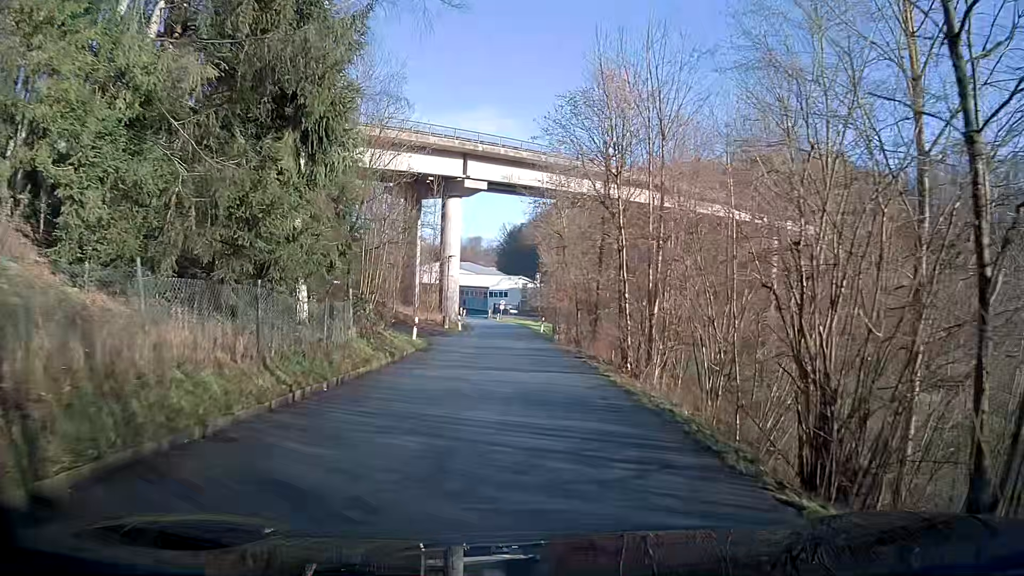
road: residential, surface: asphalt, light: Day
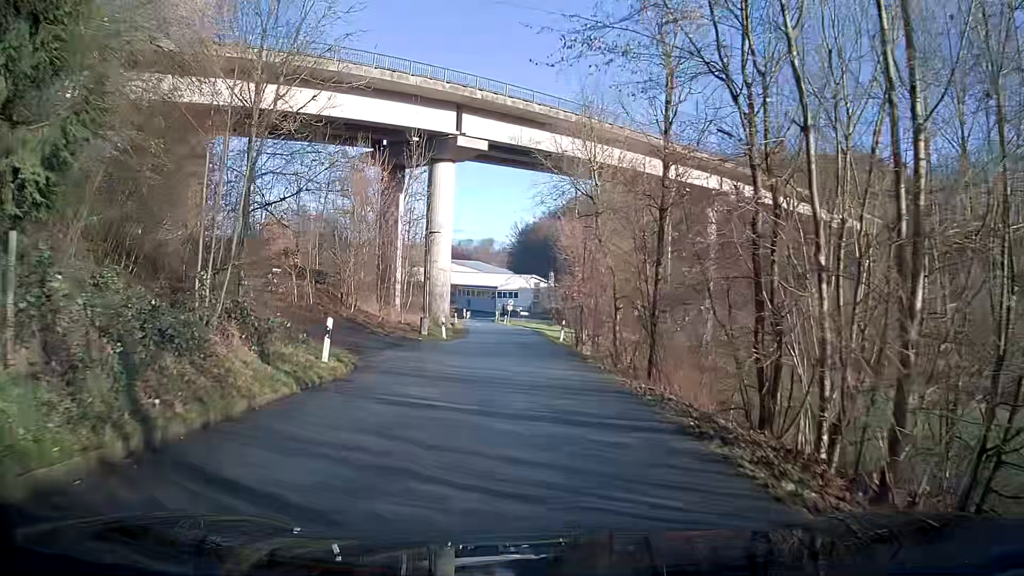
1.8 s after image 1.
(-0.1, +14.0) m; -1°
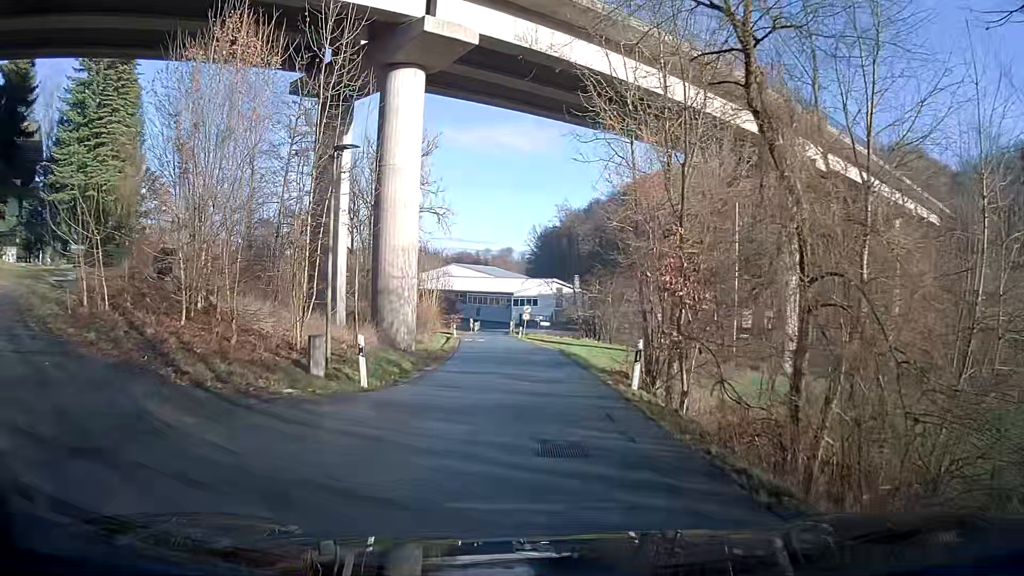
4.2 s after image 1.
(0.0, +18.5) m; 0°
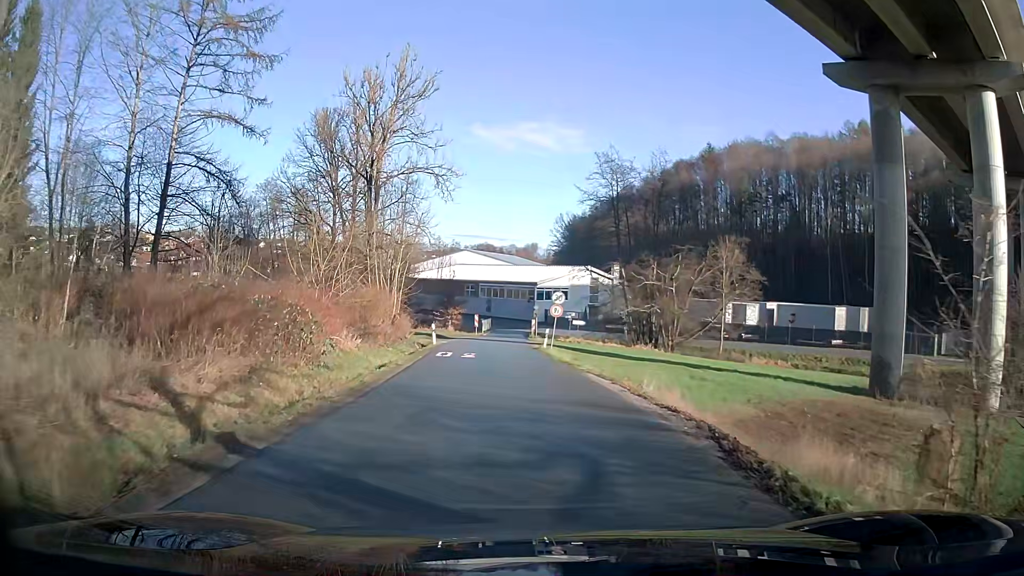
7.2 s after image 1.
(-0.7, +23.5) m; -3°
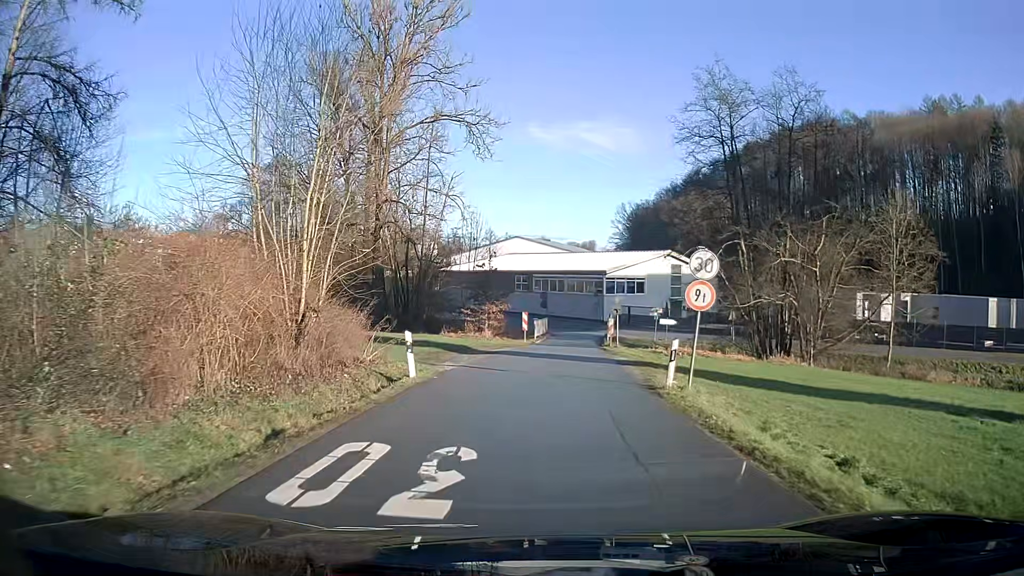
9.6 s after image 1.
(-0.9, +18.9) m; -5°
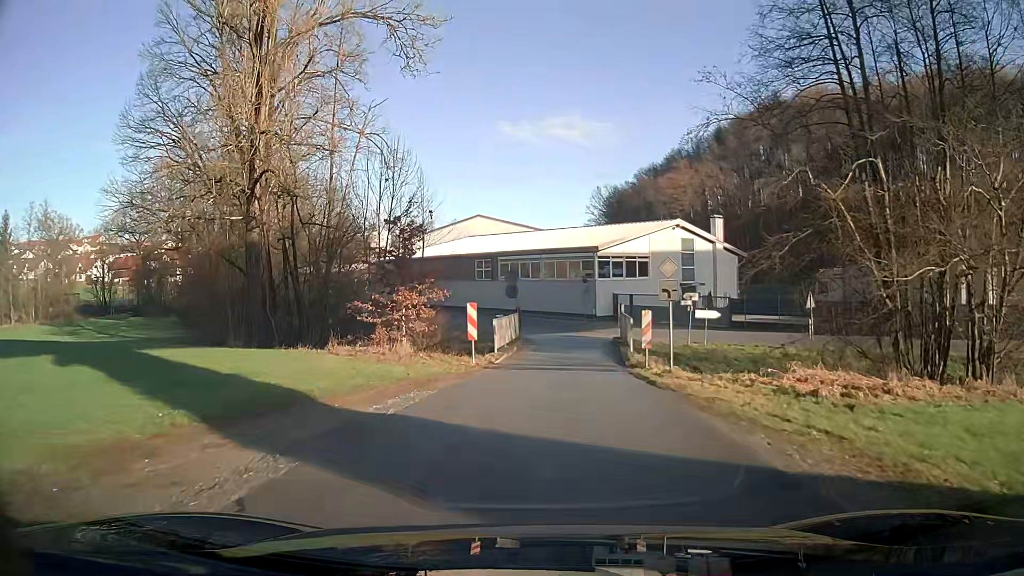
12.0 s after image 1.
(+0.4, +18.6) m; +2°
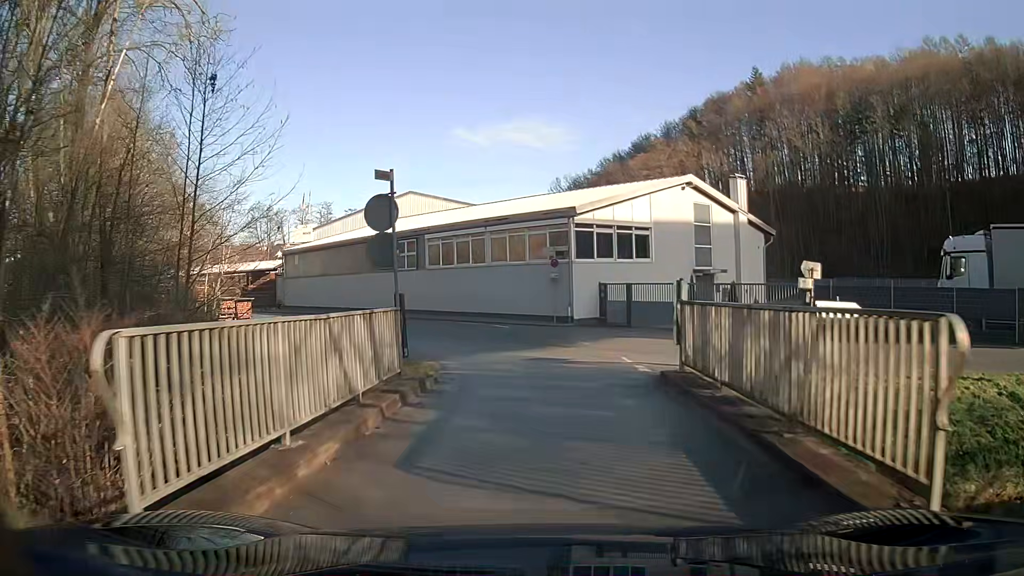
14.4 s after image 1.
(+0.6, +18.2) m; +3°
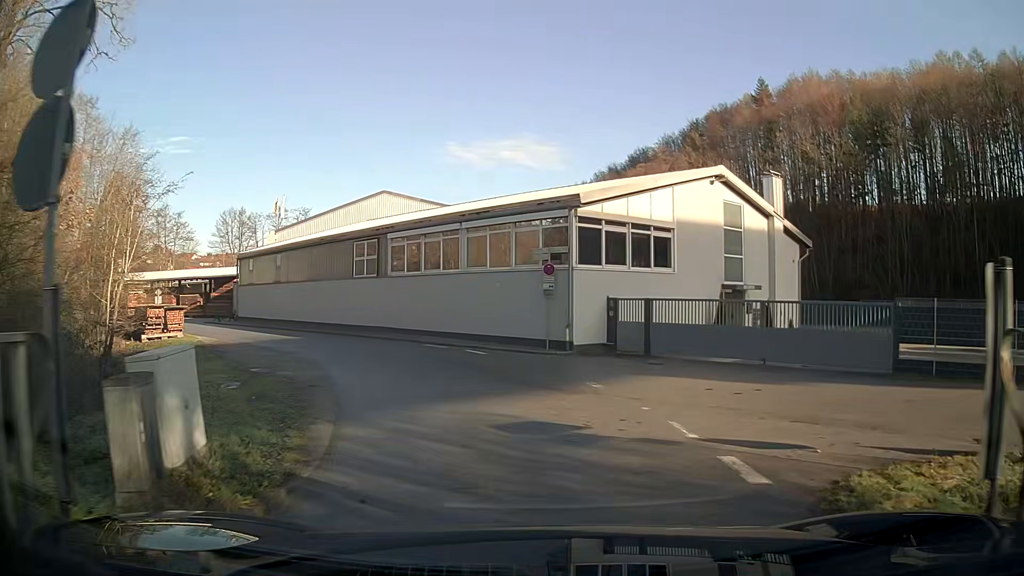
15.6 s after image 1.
(+0.1, +7.8) m; +2°
(0, +10) (-3, +20) (-9, +28) (-16, +35) (-23, +42) (-30, +49) (-37, +56) (-46, +61) (-55, +65) (-64, +68) m
